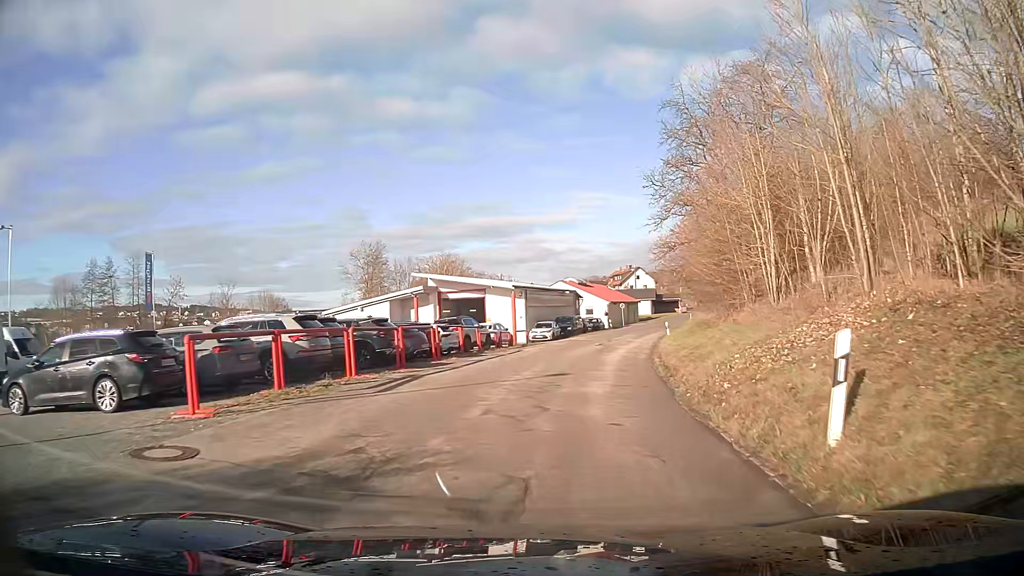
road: tertiary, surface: asphalt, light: Day
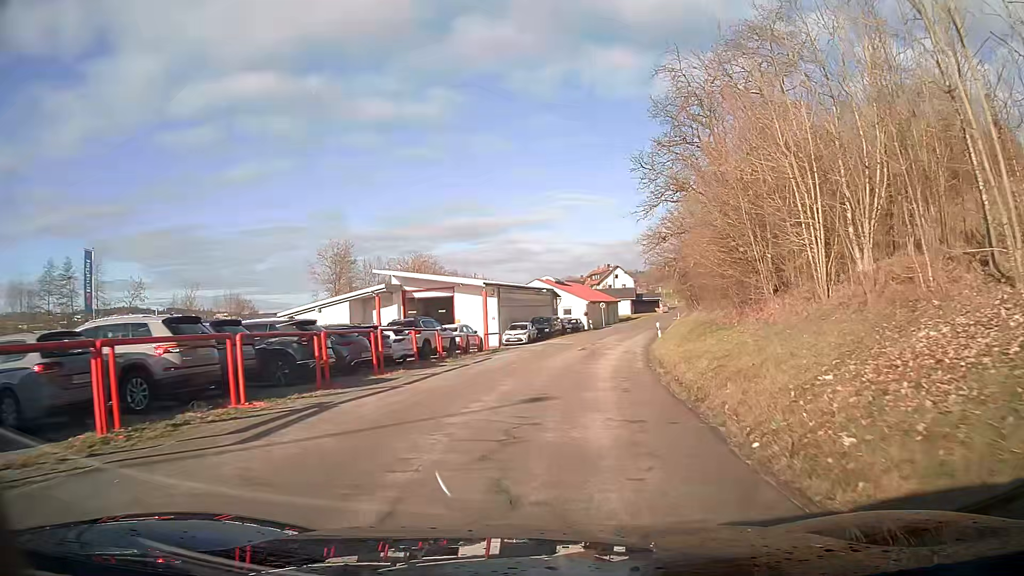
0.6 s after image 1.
(+0.1, +5.0) m; +2°
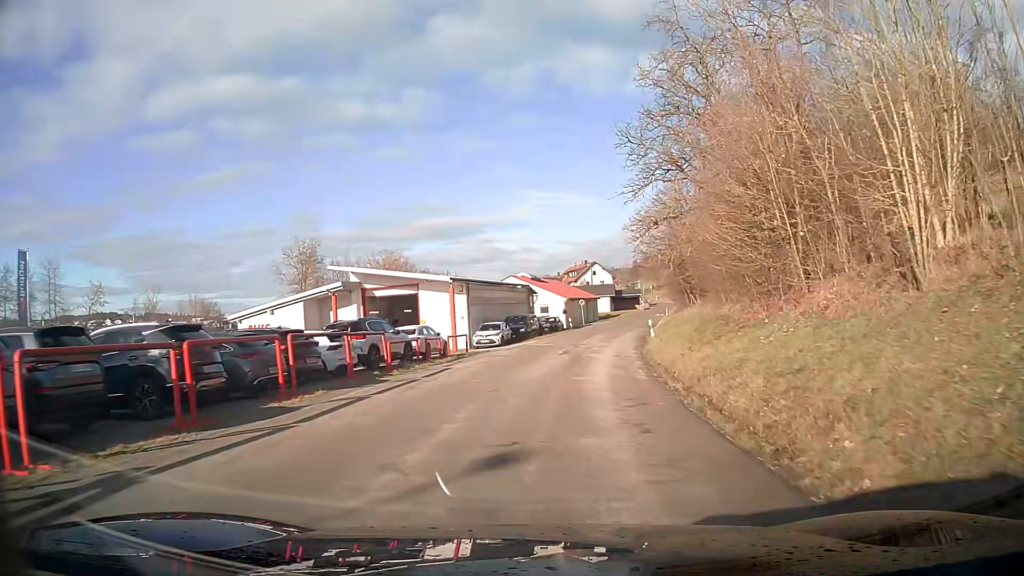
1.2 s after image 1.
(+0.1, +5.0) m; +1°
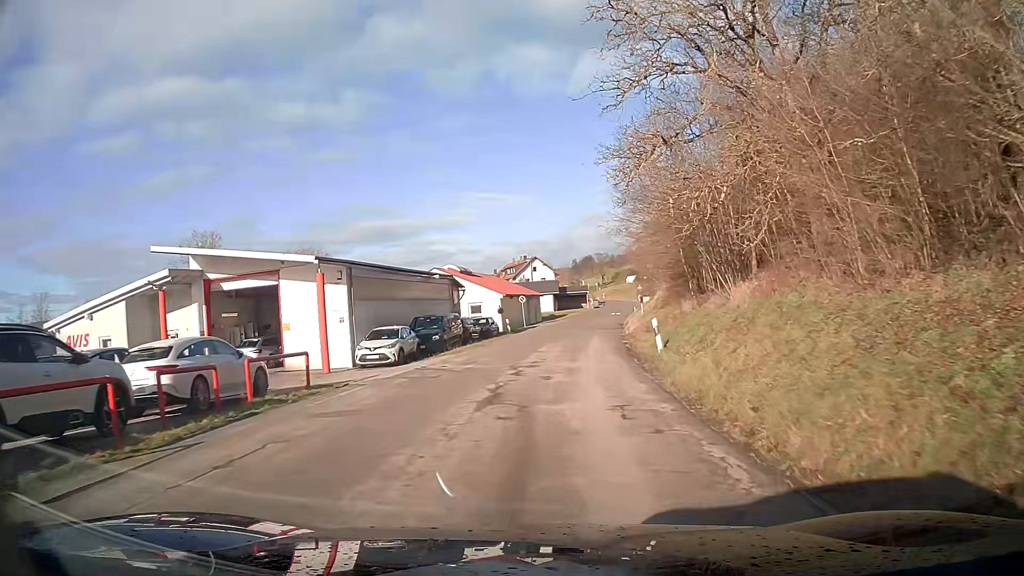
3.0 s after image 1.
(+0.6, +15.0) m; +5°
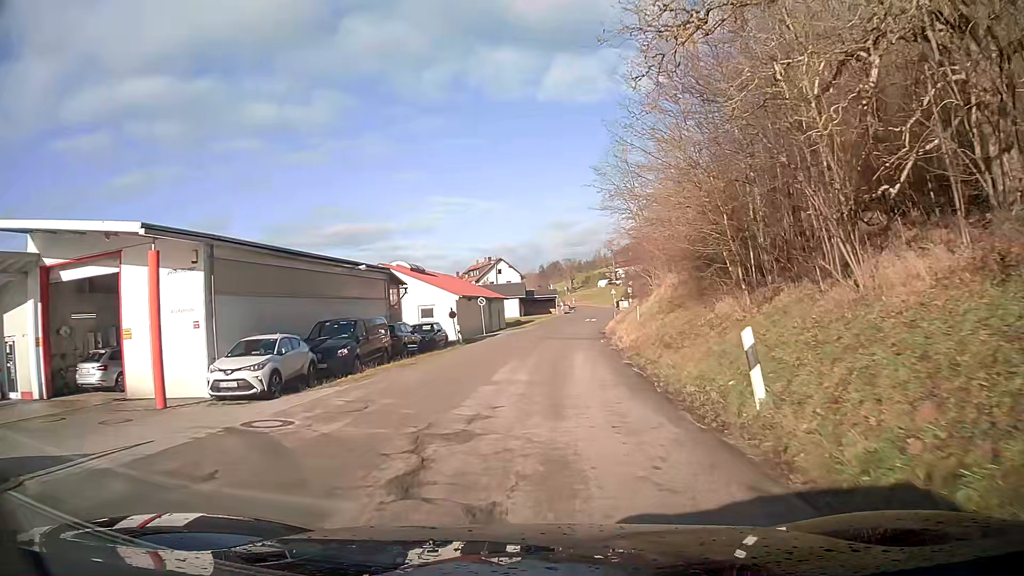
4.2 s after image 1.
(+0.2, +10.0) m; +2°
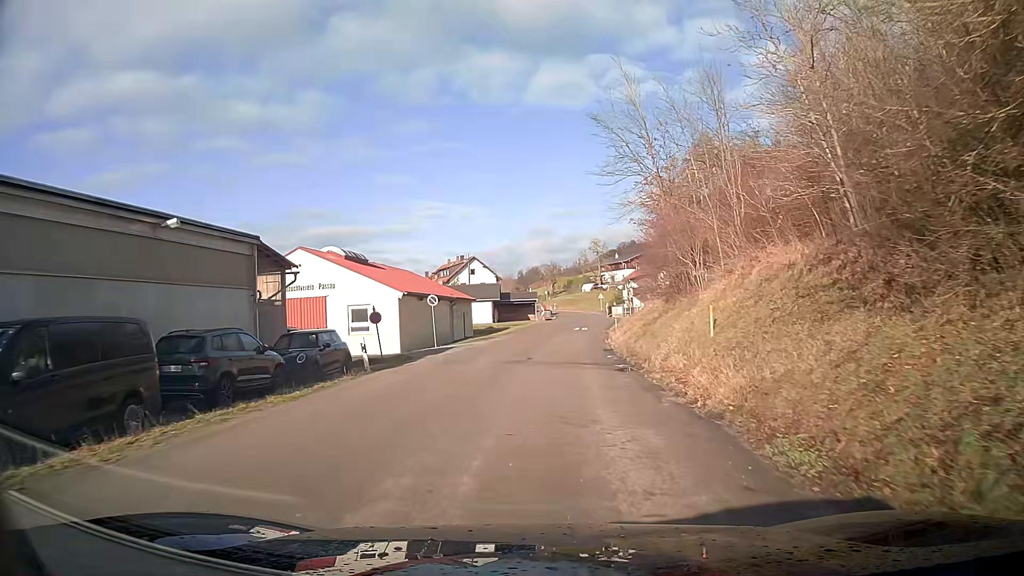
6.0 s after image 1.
(+0.3, +14.9) m; +2°
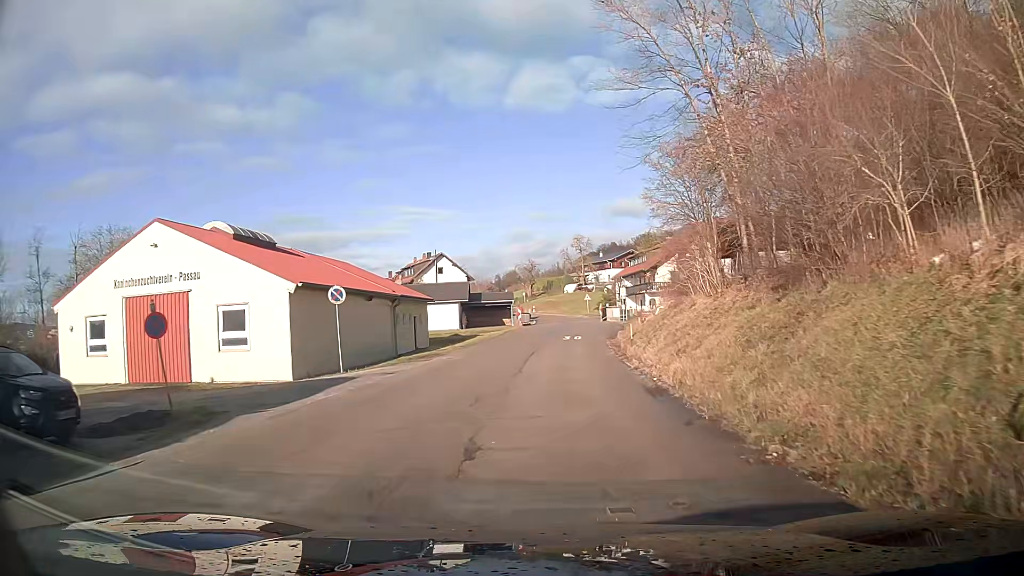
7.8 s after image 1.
(+0.3, +14.7) m; +2°
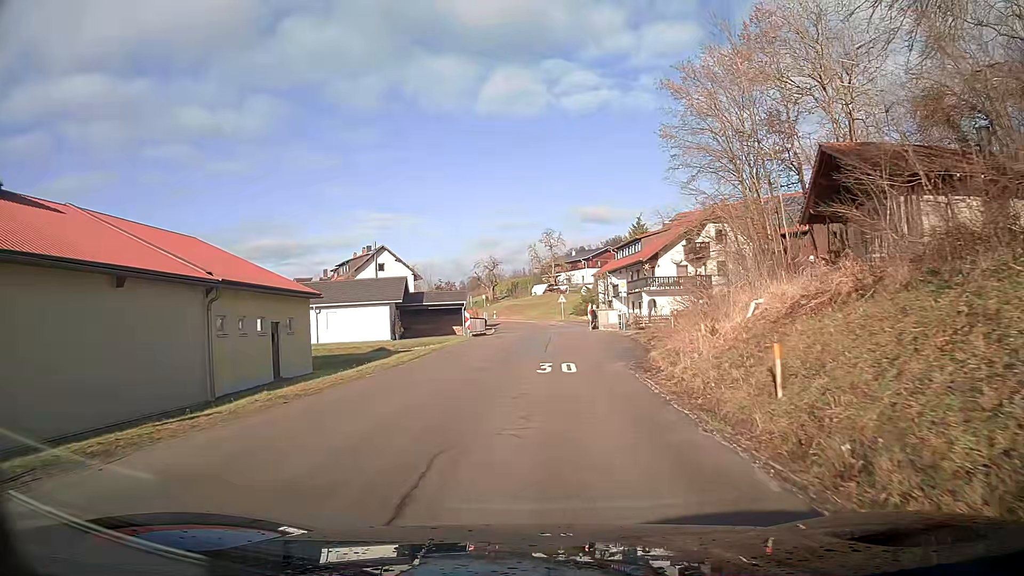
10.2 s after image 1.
(+0.5, +19.6) m; +3°
(0, +10) (0, +20) (0, +30) (+1, +40) (+1, +50) (+1, +60) (-1, +70) (-5, +79) (-10, +88) (-14, +97) m
